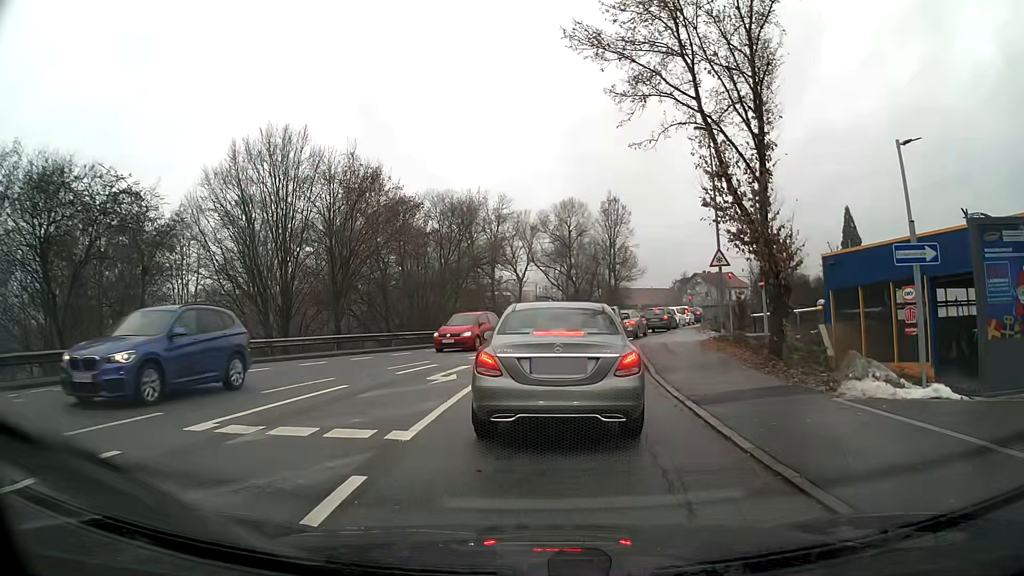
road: tertiary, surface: asphalt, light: Day
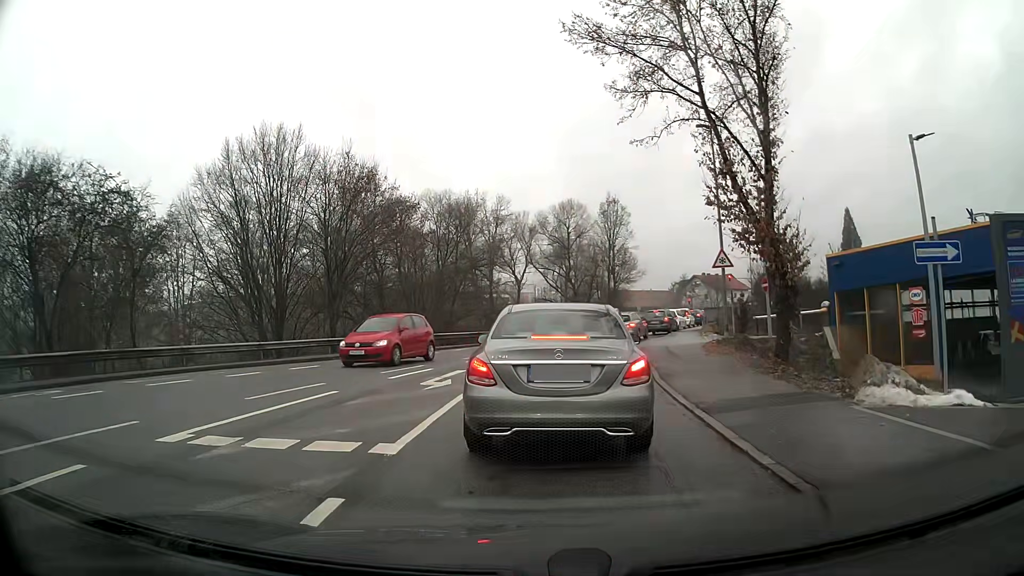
(0.0, +0.6) m; 0°
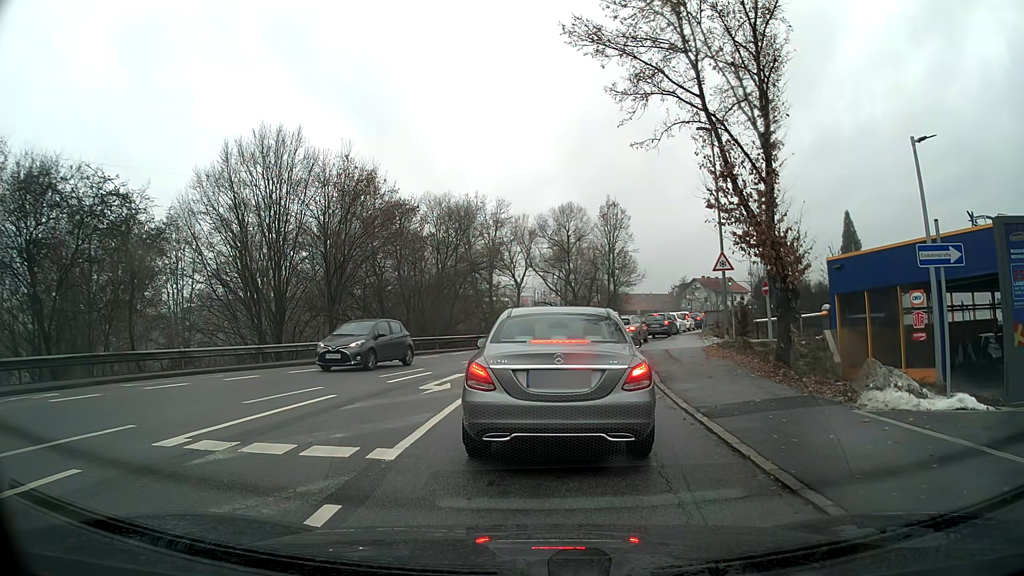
(0.0, +0.2) m; 0°
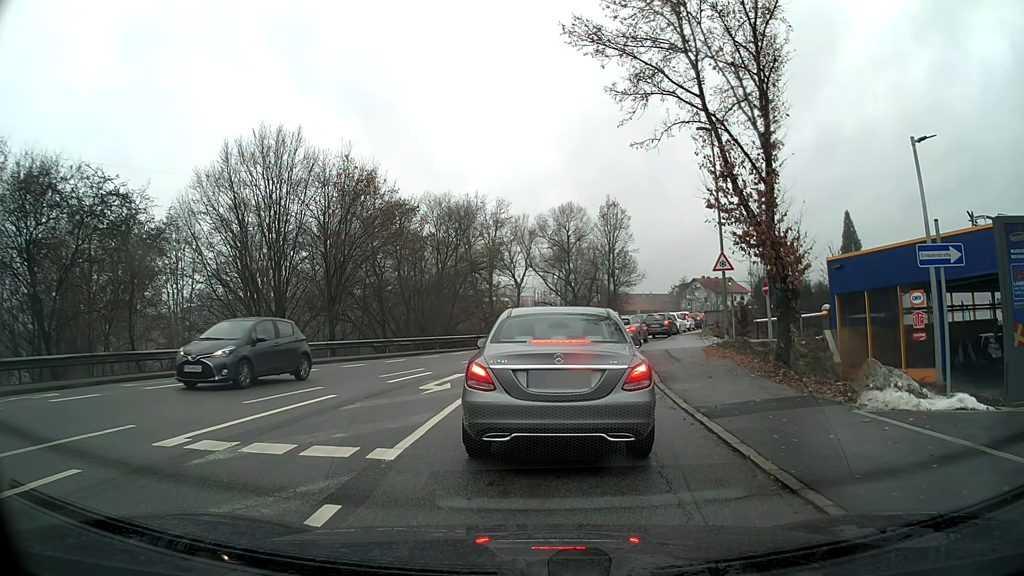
(0.0, 0.0) m; 0°
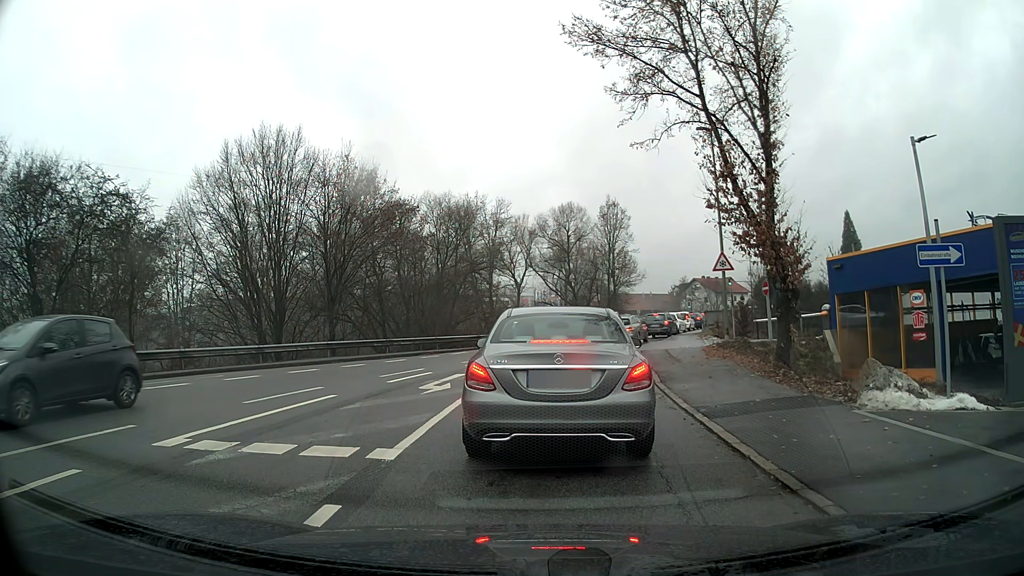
(0.0, 0.0) m; 0°
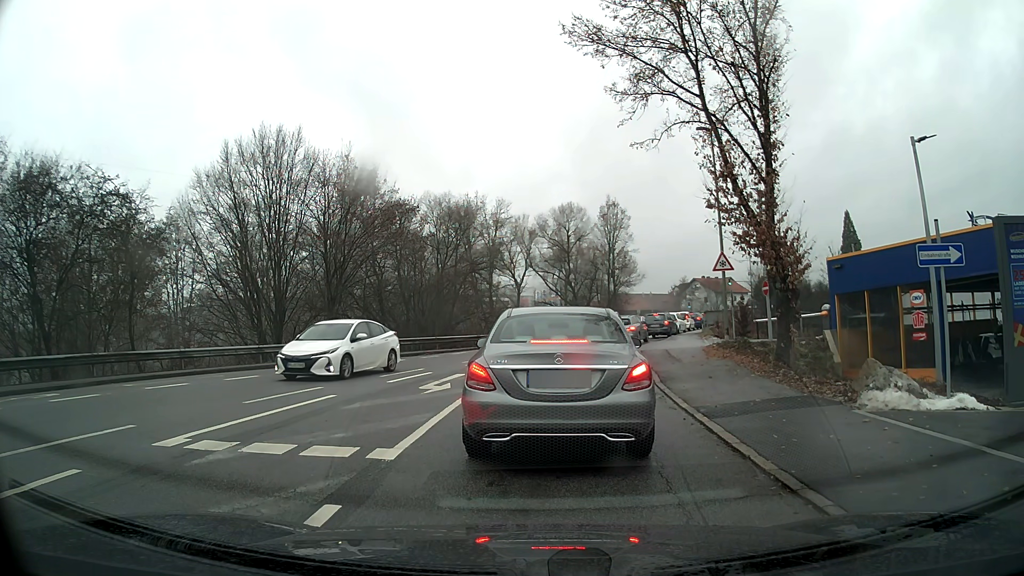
(0.0, 0.0) m; 0°
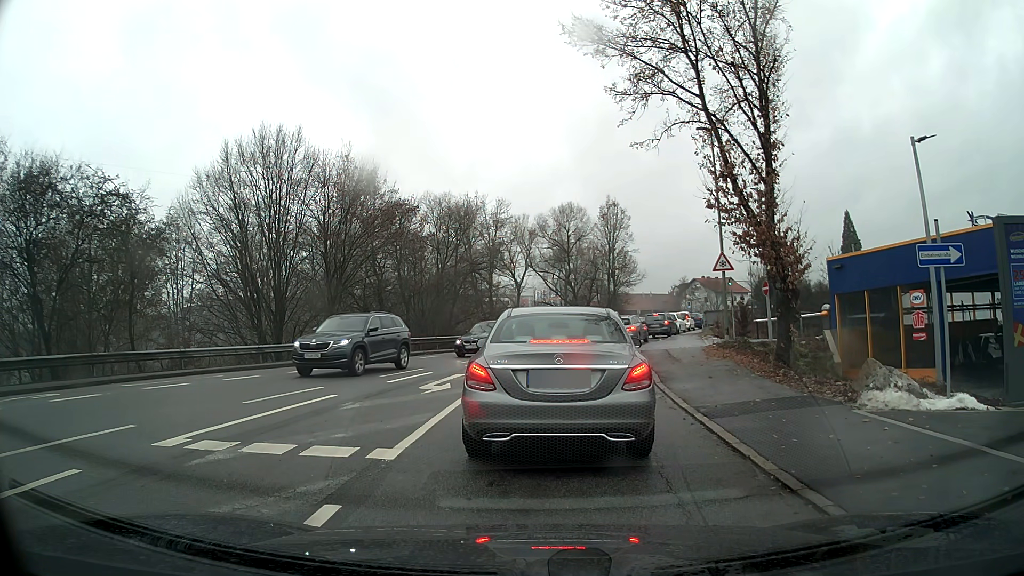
(0.0, 0.0) m; 0°
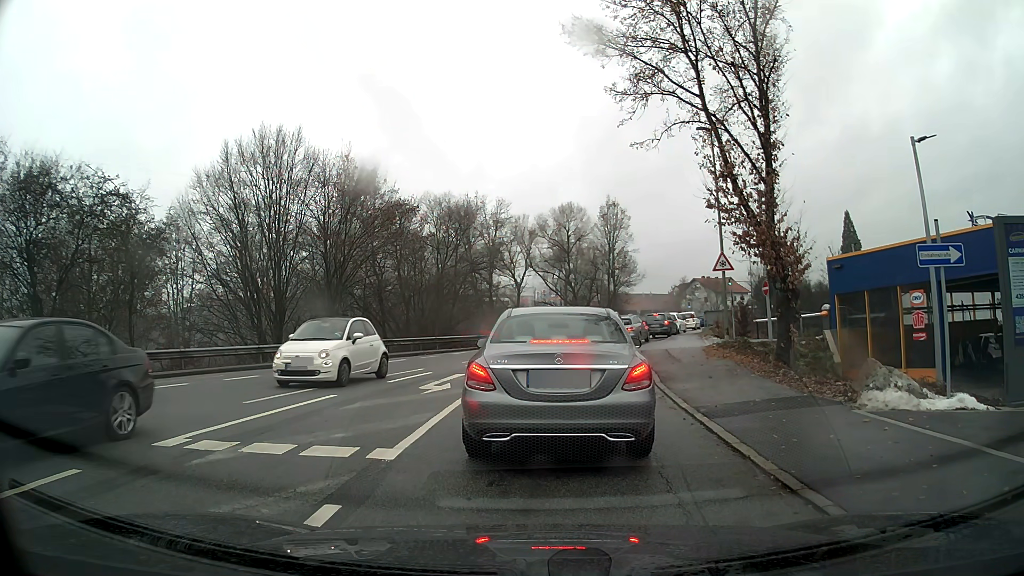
(0.0, 0.0) m; 0°
